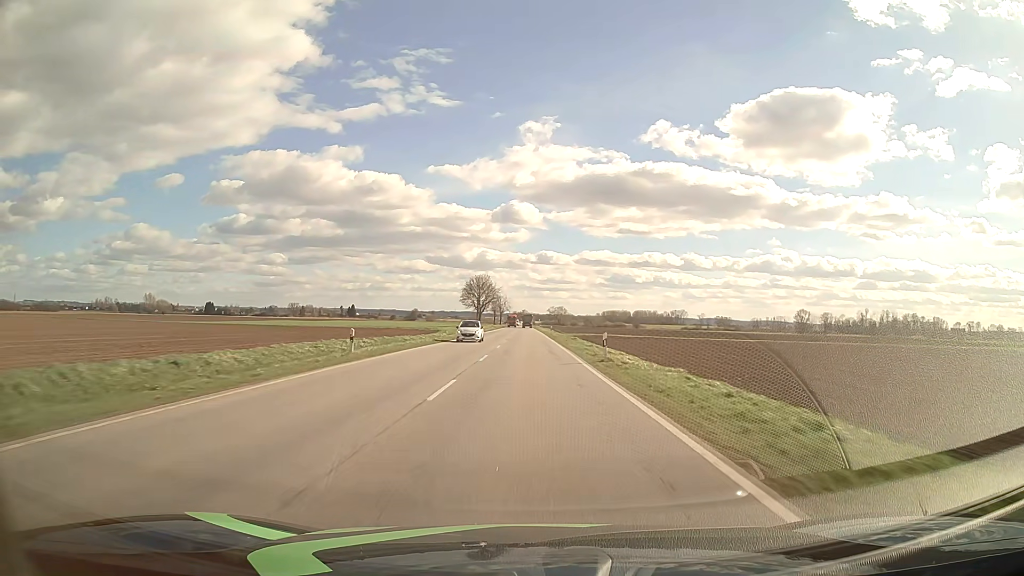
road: primary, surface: asphalt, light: Day
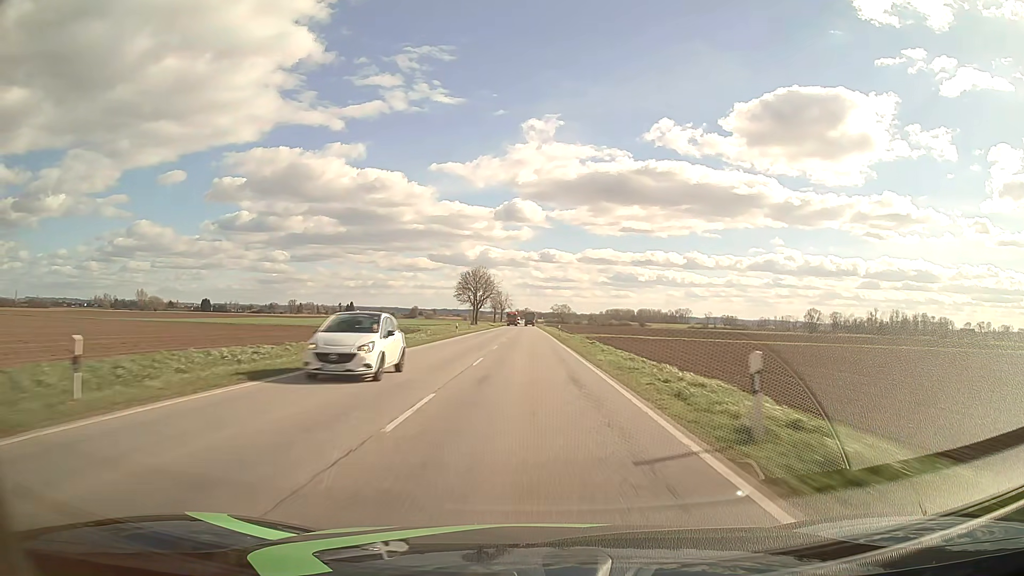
(0.0, +15.6) m; 0°
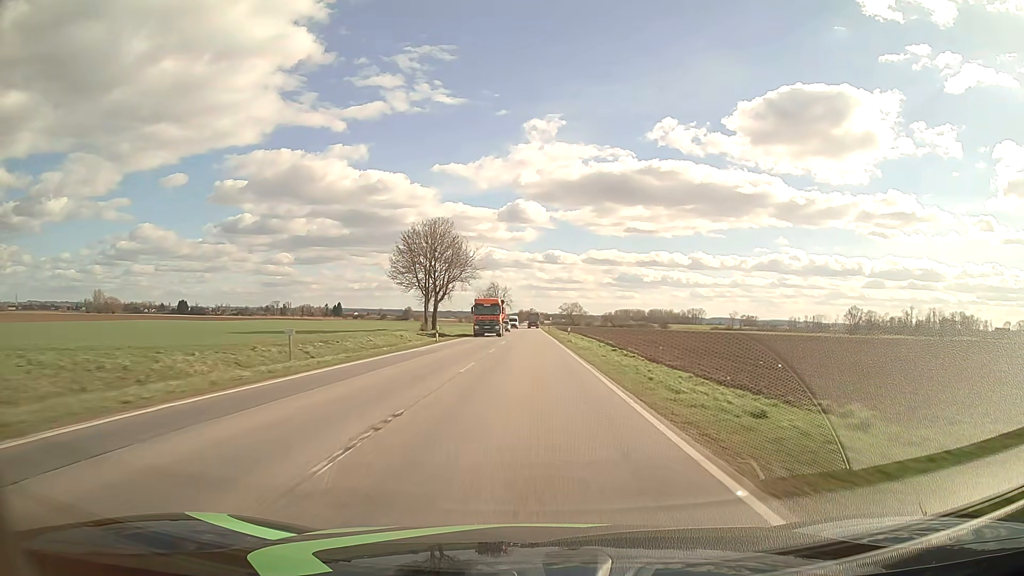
(-0.3, +62.6) m; -1°
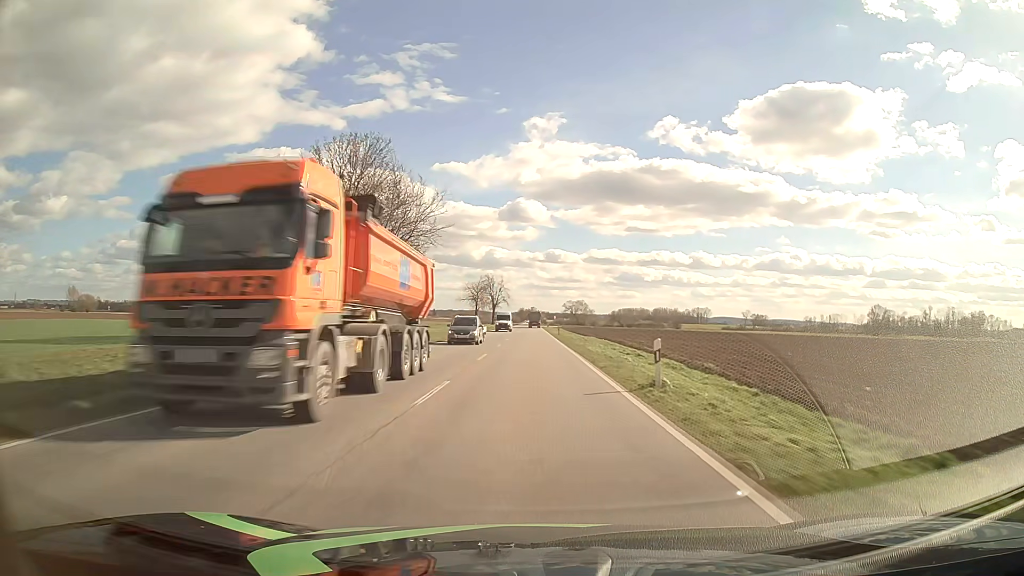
(0.0, +31.5) m; 0°
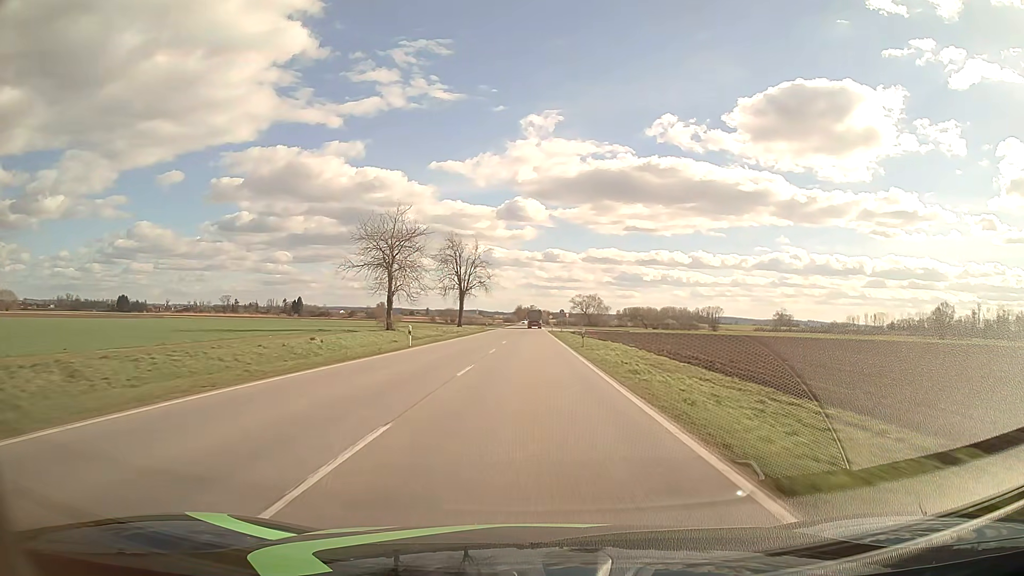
(0.0, +78.9) m; 0°
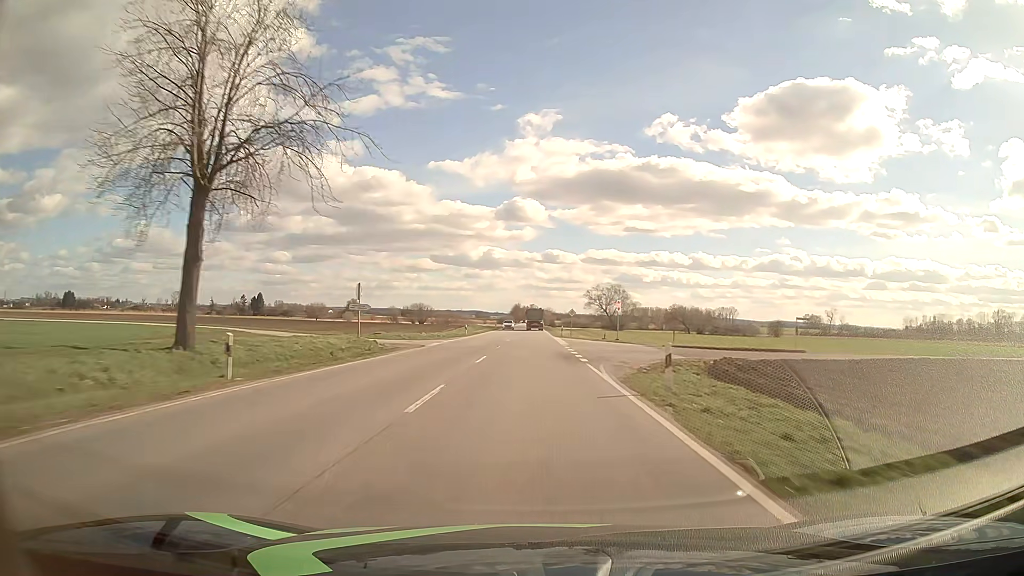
(0.0, +79.1) m; 0°
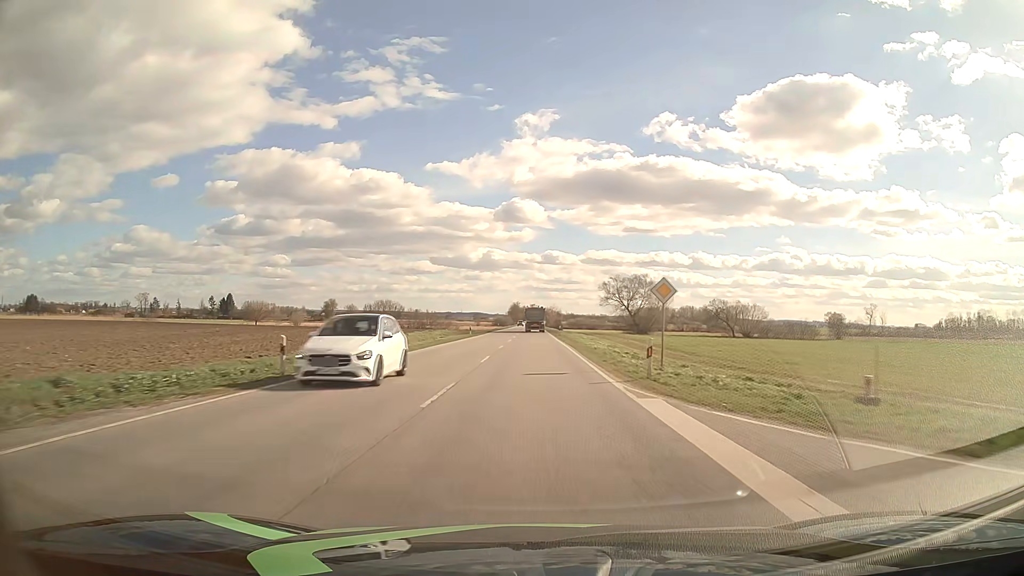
(0.0, +47.4) m; 0°
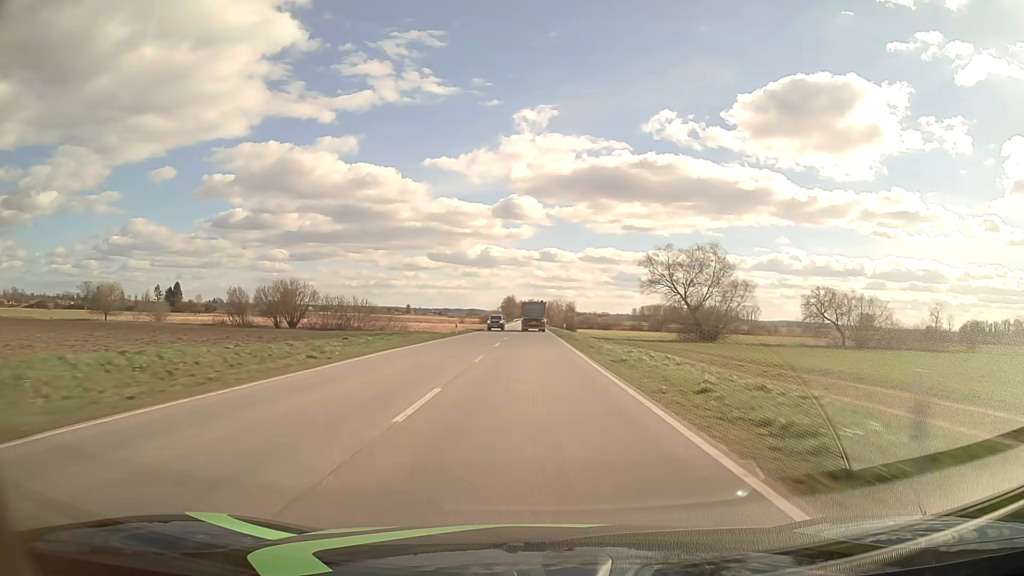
(-0.1, +62.5) m; 0°
(0, +10) (0, +20) (0, +30) (0, +40) (0, +50) (0, +60) (0, +70) (0, +80) (0, +90) (0, +100) m
